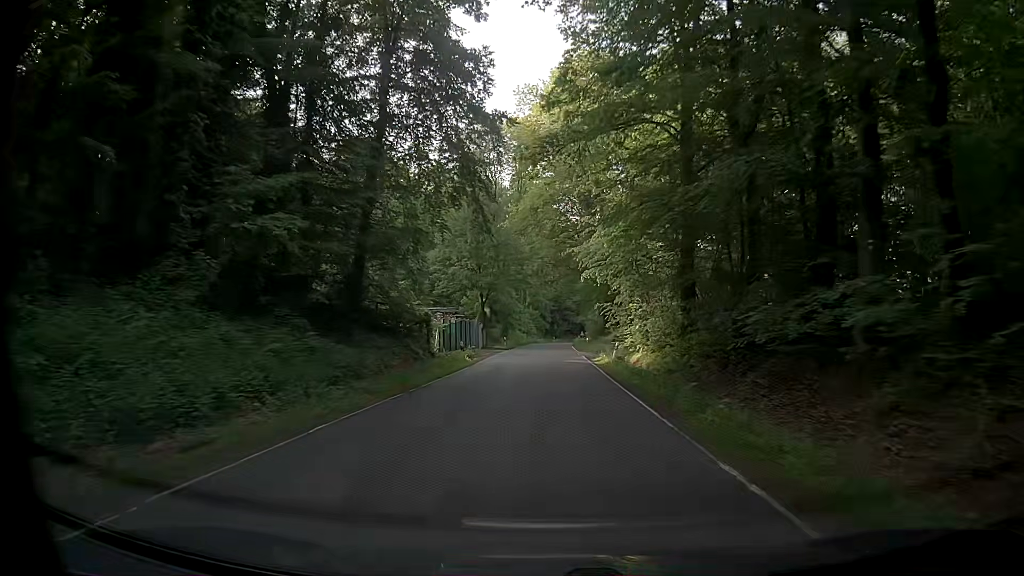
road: secondary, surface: asphalt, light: Day
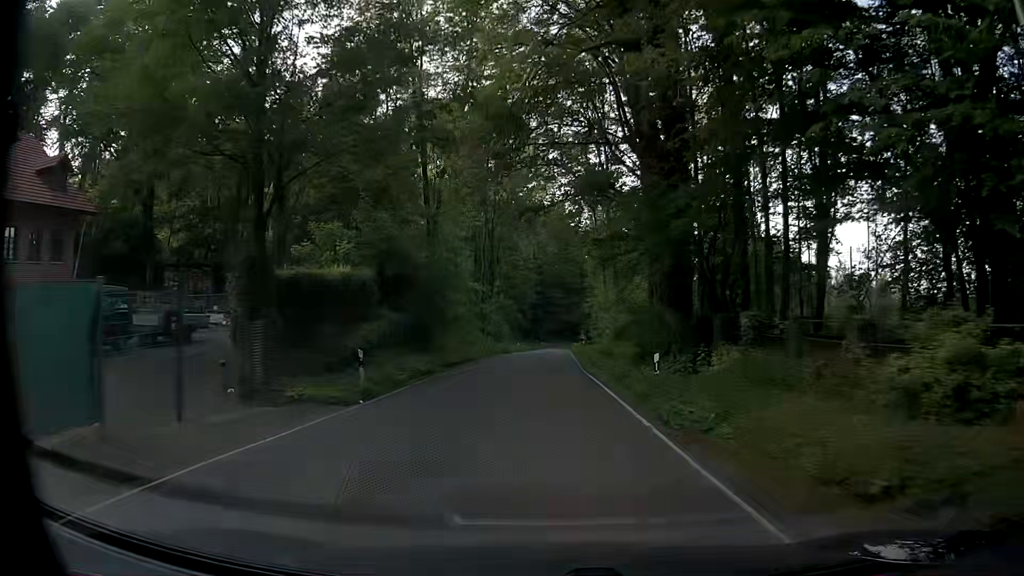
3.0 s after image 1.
(+0.2, +45.0) m; +1°
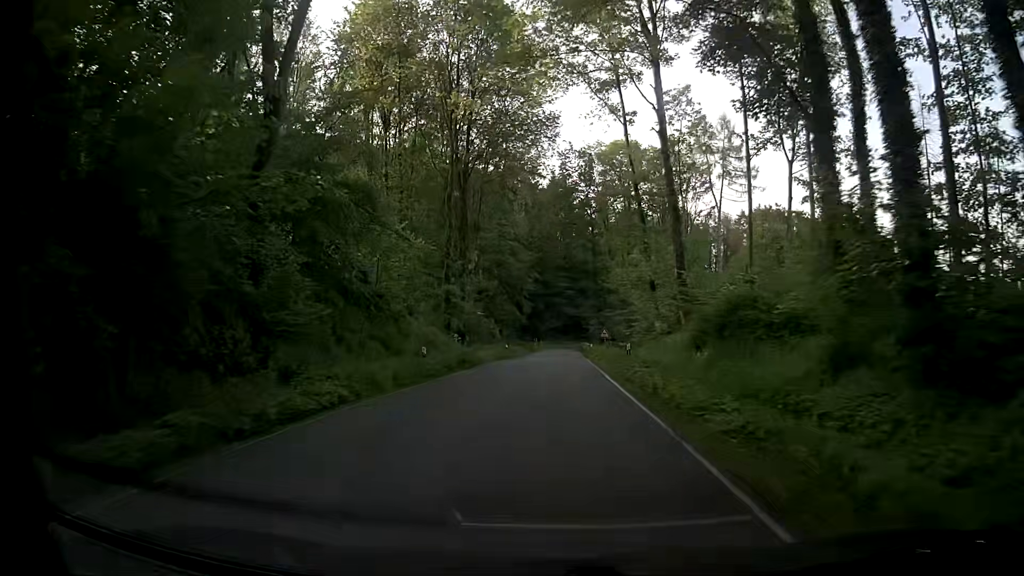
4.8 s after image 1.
(-0.2, +27.4) m; 0°
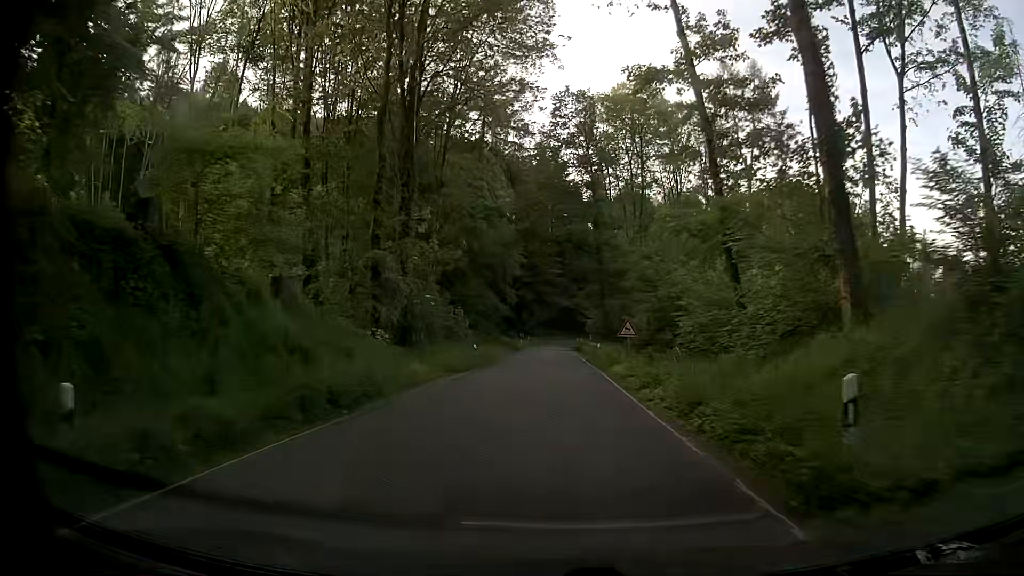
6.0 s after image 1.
(+0.2, +18.2) m; +1°
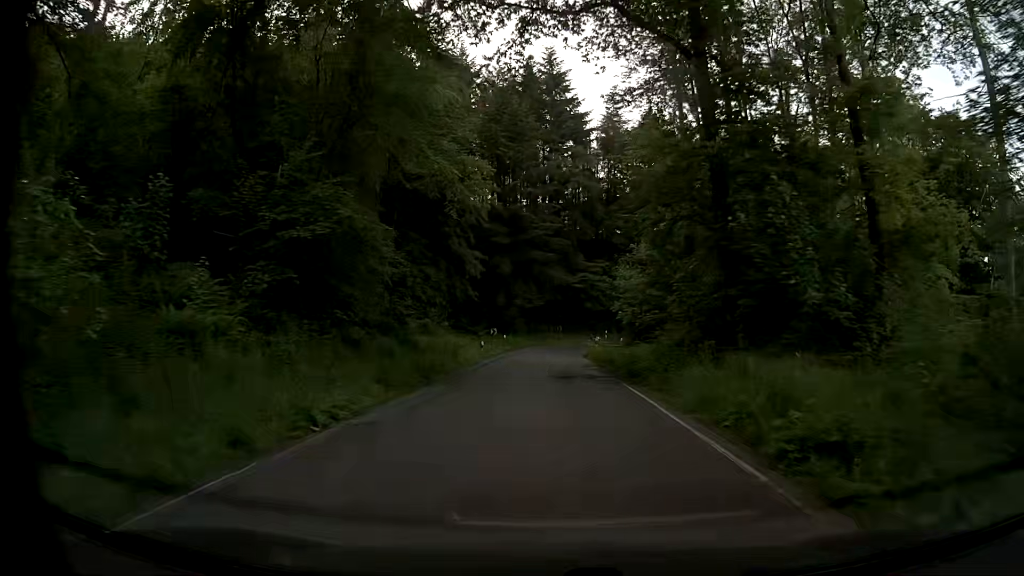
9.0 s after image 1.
(+0.4, +44.2) m; 0°
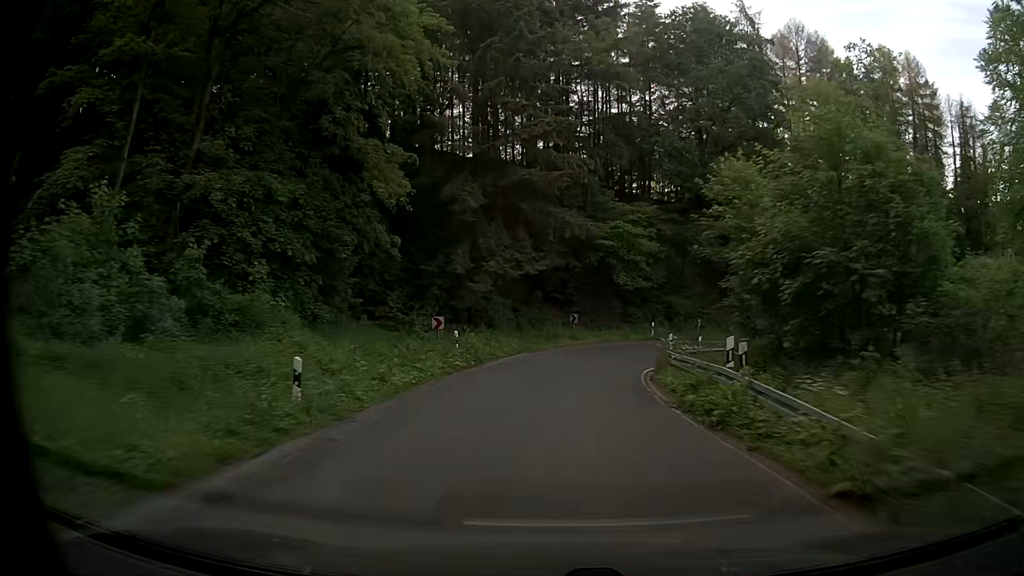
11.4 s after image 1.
(0.0, +31.9) m; -1°
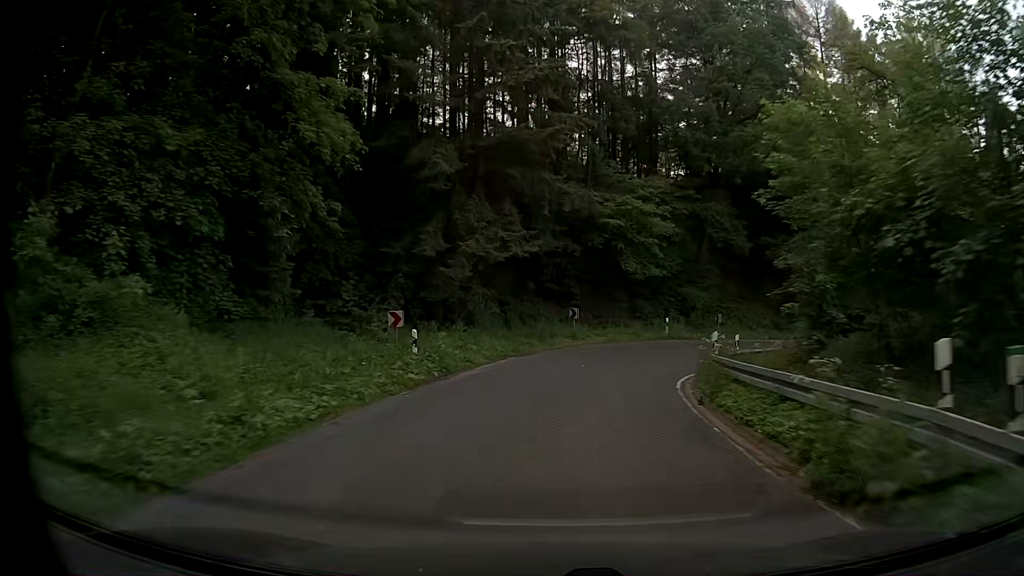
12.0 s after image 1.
(+0.1, +7.1) m; +2°
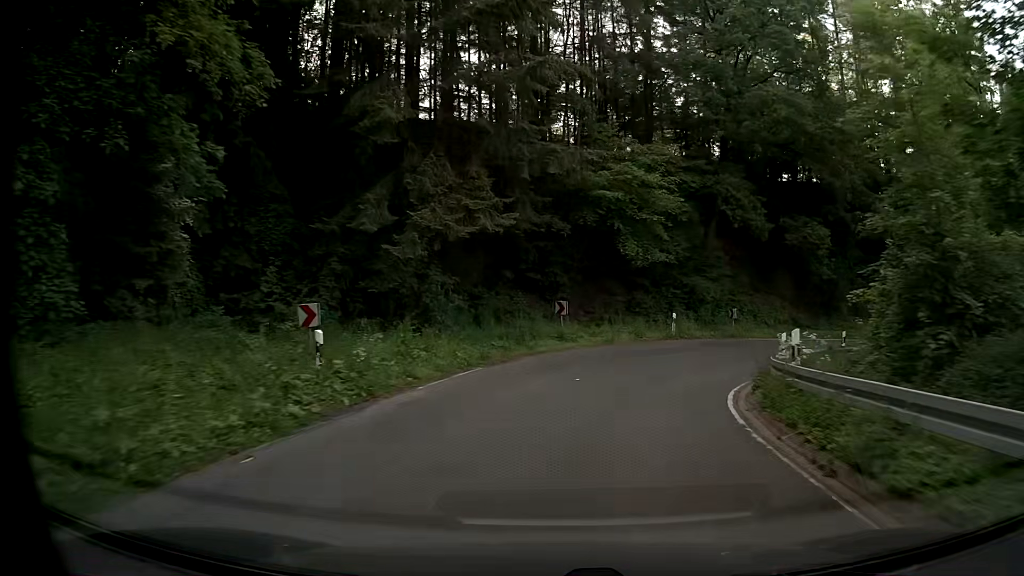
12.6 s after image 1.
(+0.1, +6.7) m; +1°
(+1, +10) (+4, +19) (+9, +28) (+18, +33) (+27, +36) (+37, +39) (+46, +42) (+56, +44) (+66, +48) (+75, +51) m
